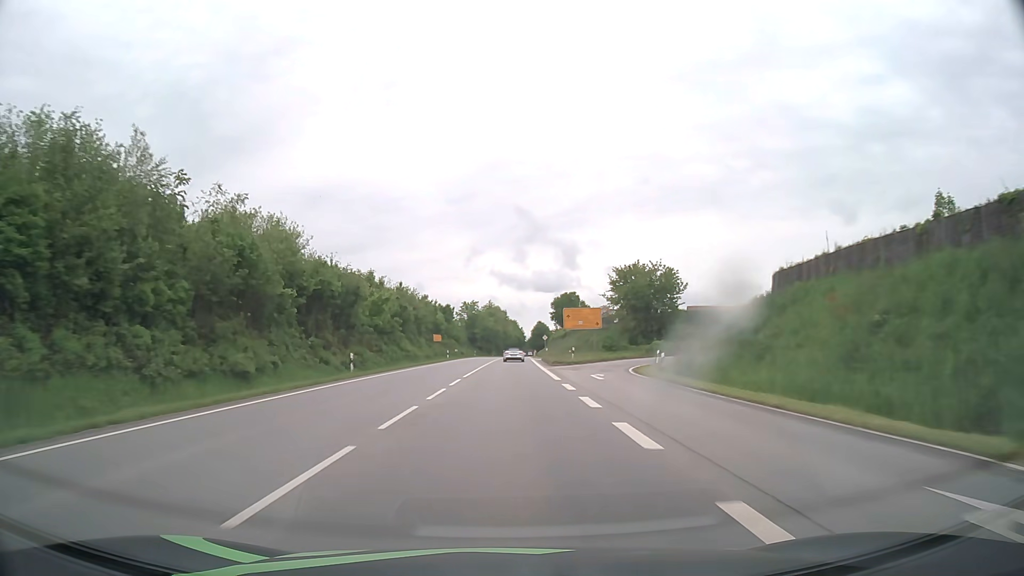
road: primary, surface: asphalt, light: Day
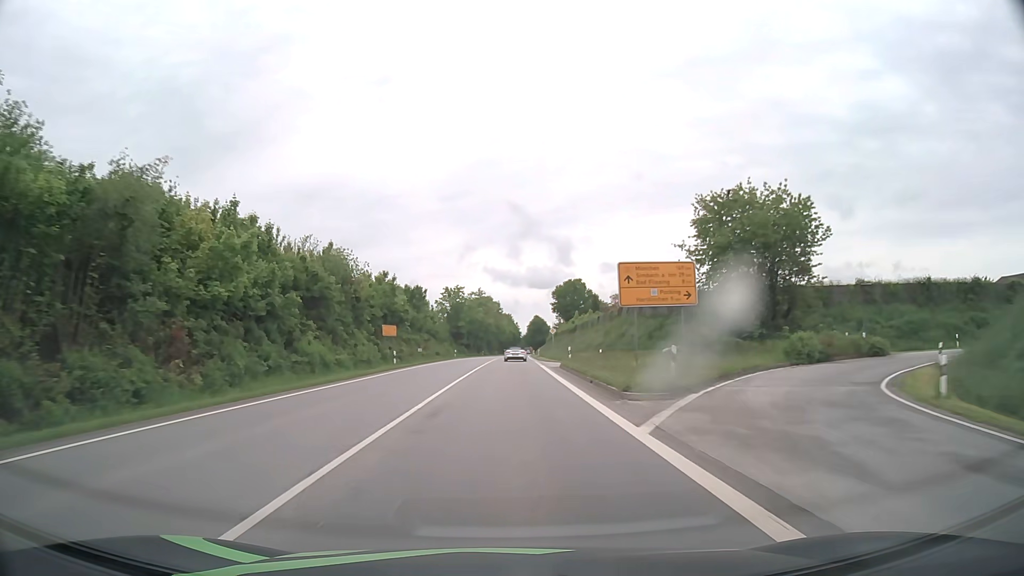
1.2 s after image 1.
(+0.2, +30.6) m; 0°
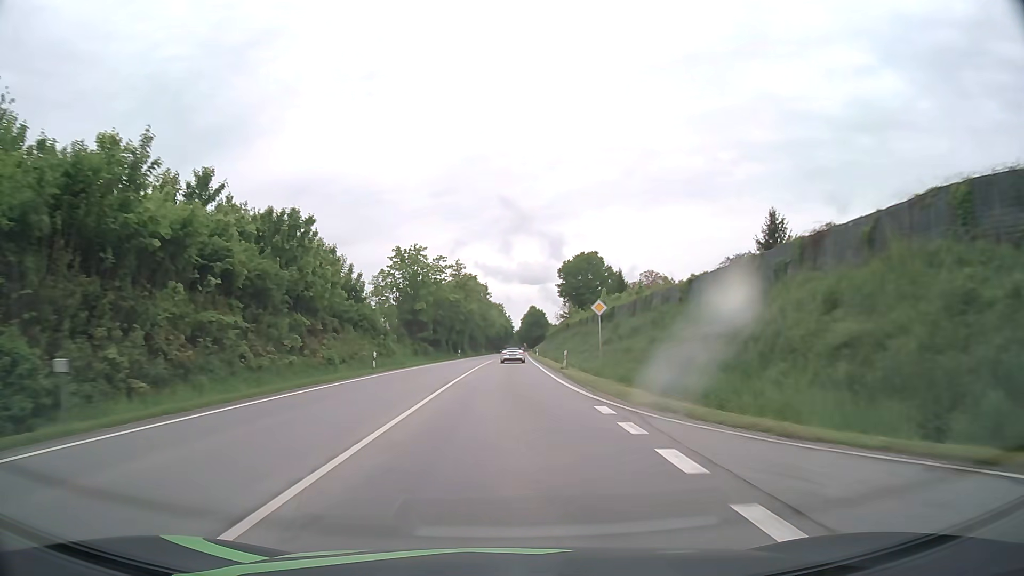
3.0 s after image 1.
(+0.4, +44.7) m; +1°
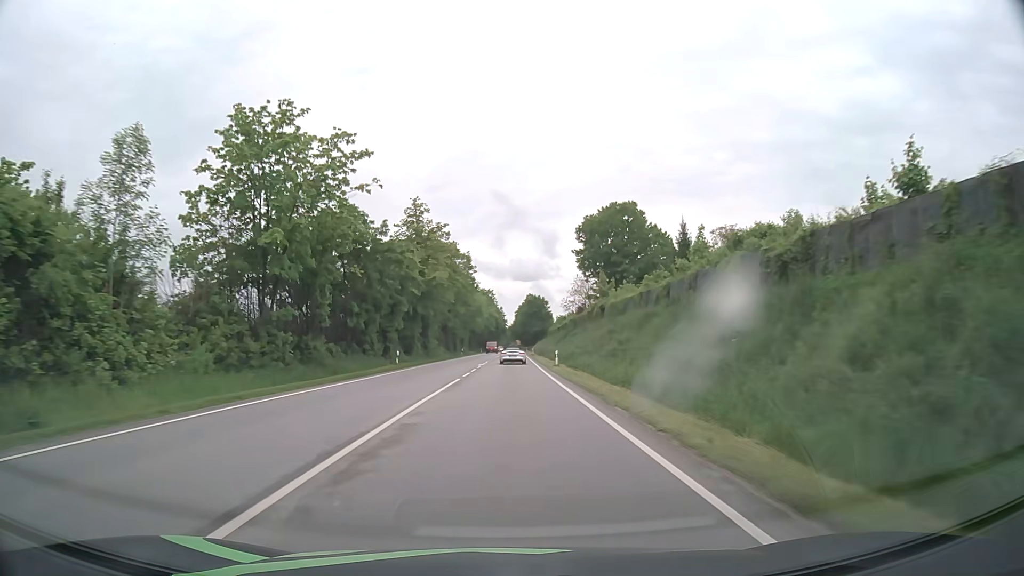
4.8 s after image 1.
(+0.2, +43.2) m; +1°
(0, +10) (0, +20) (0, +30) (0, +40) (0, +50) (+1, +60) (+1, +70) (+1, +80) (+1, +90) (+1, +100) m
